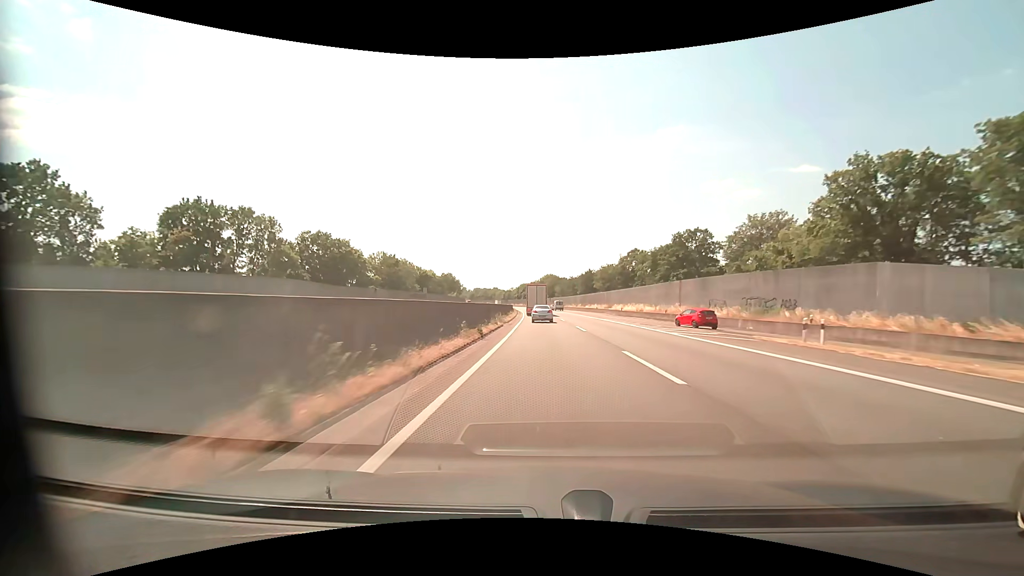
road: motorway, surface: asphalt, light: Day
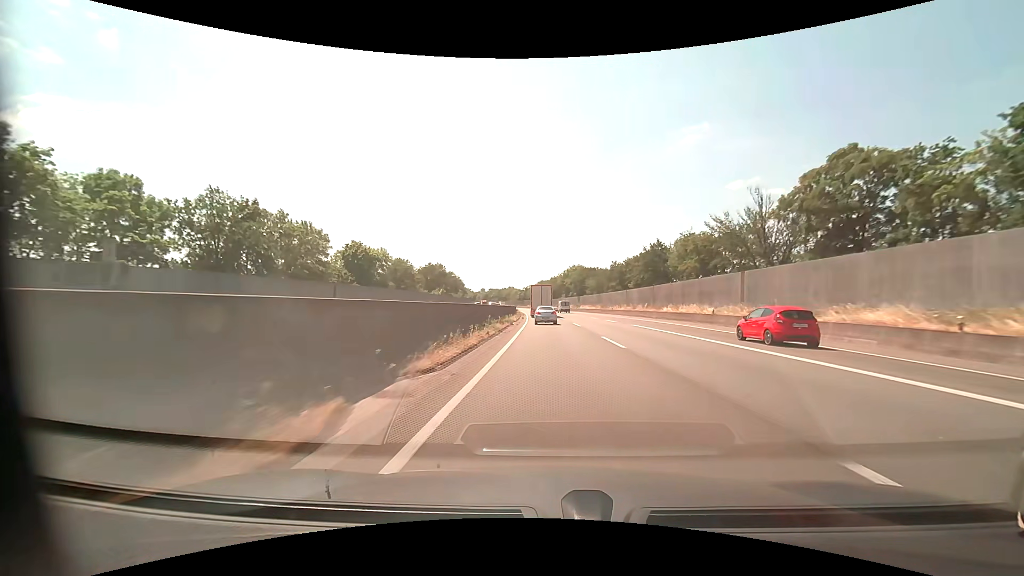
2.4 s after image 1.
(-1.4, +63.9) m; -2°
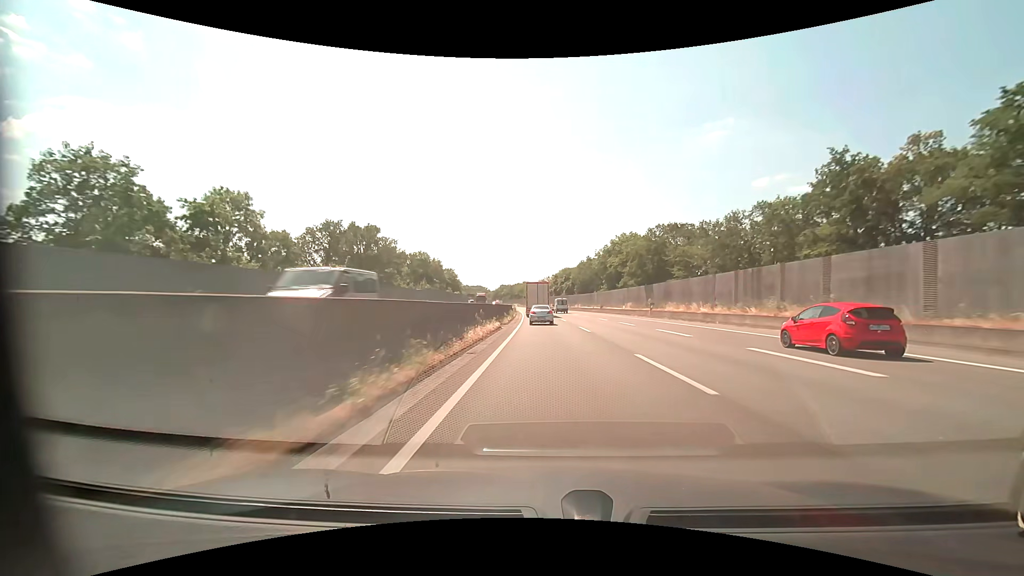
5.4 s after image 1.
(-1.7, +80.5) m; -2°
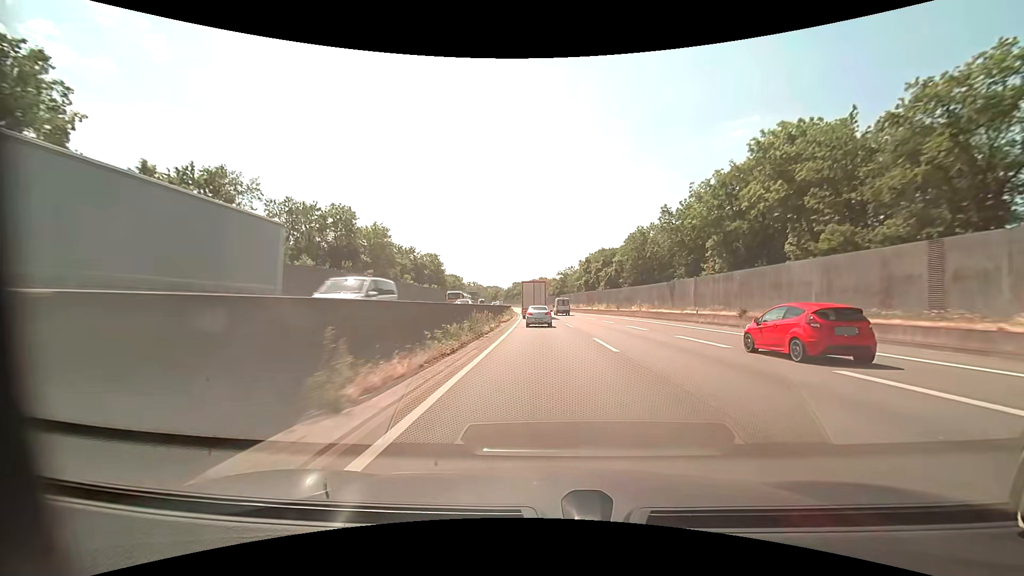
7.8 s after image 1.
(-1.2, +64.6) m; -2°
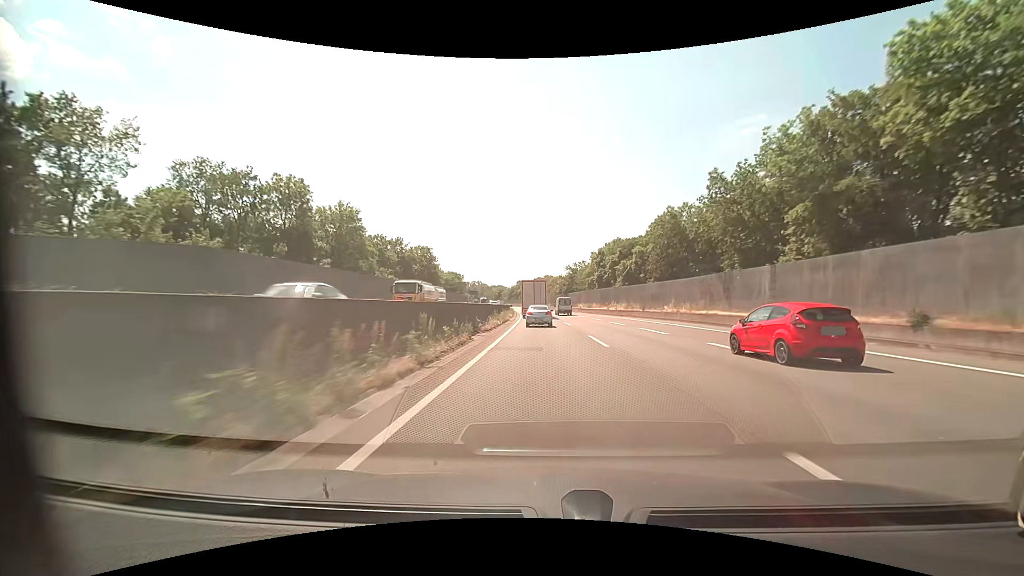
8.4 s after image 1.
(-0.1, +16.1) m; -1°
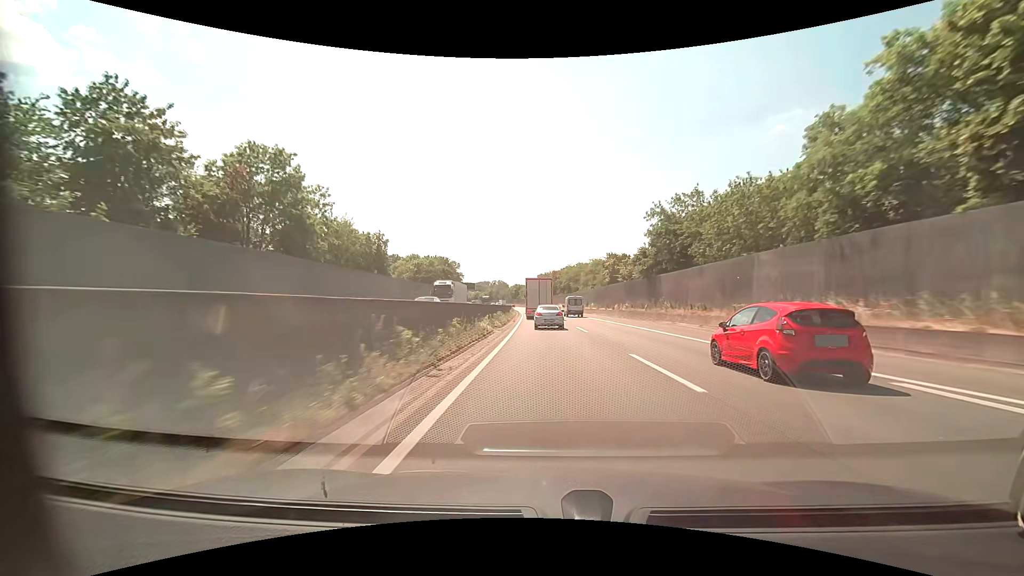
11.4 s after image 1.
(-2.5, +80.1) m; -3°
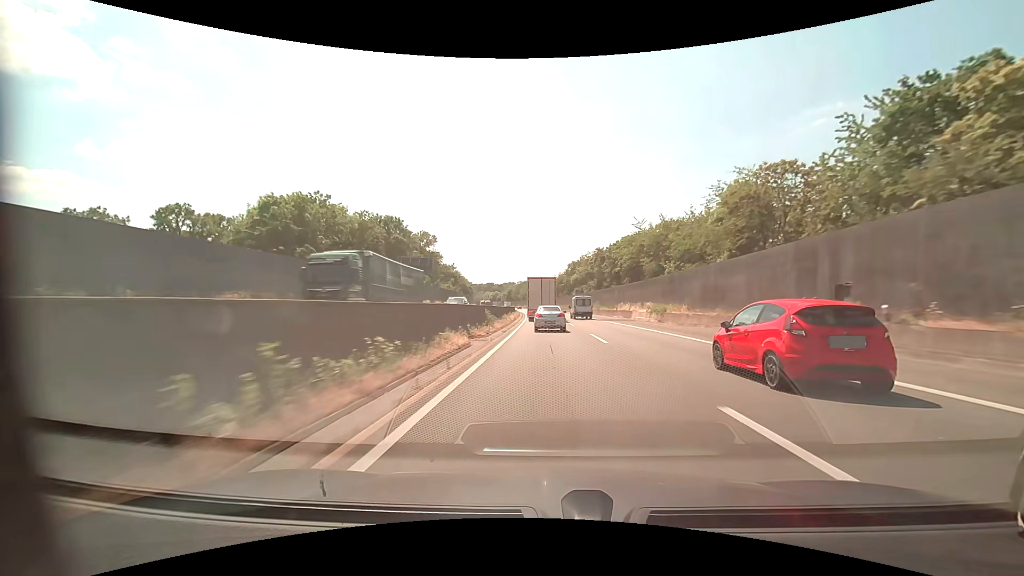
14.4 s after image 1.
(-1.9, +79.1) m; -3°
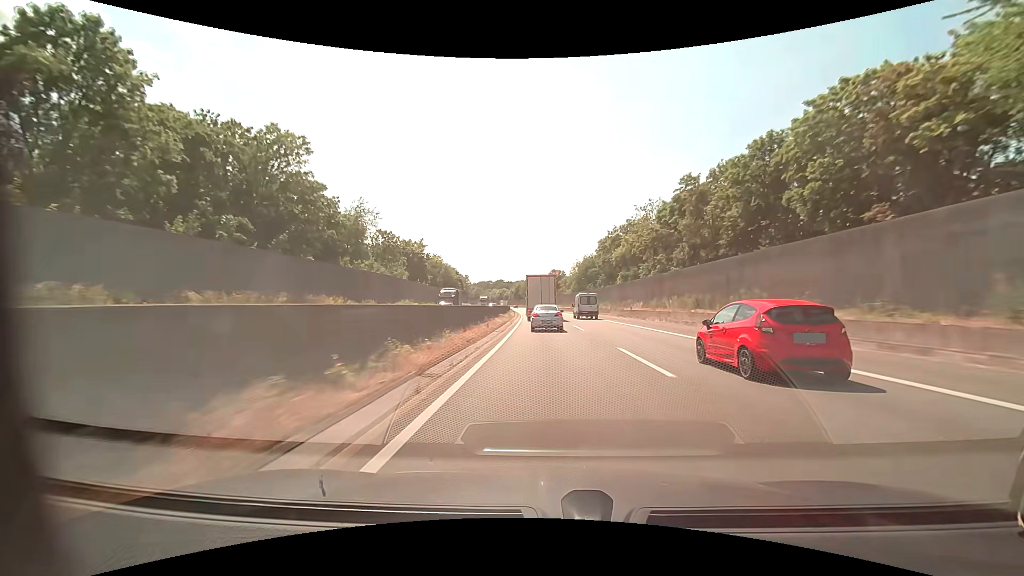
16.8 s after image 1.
(-0.8, +62.7) m; -2°
